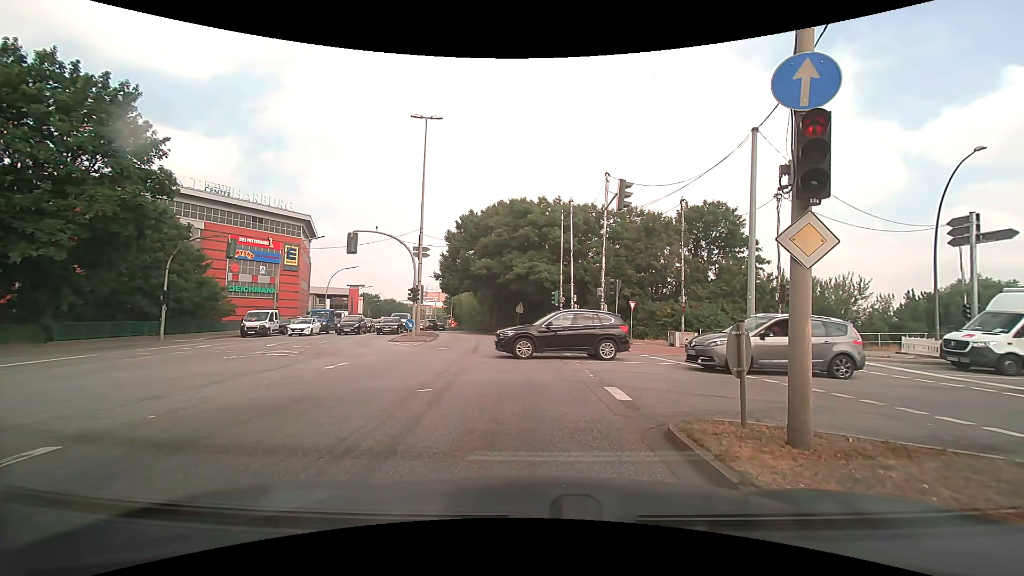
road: primary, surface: asphalt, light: Day
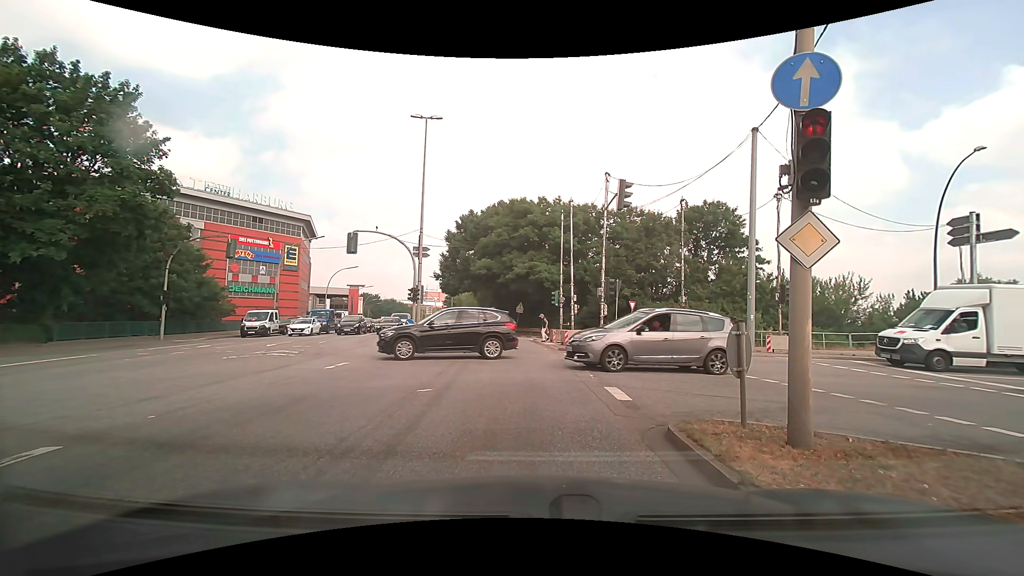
(0.0, 0.0) m; 0°
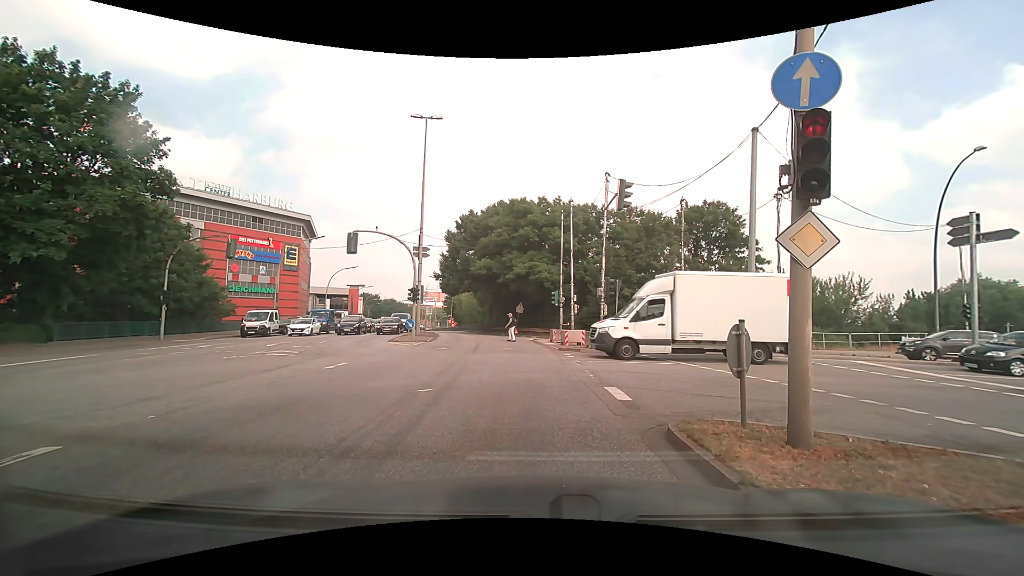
(0.0, 0.0) m; 0°
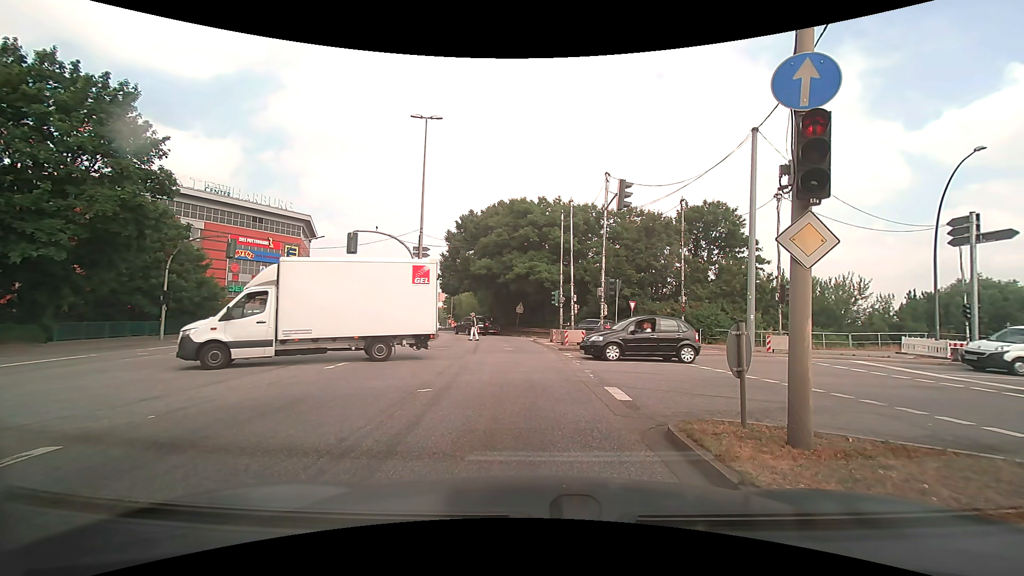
(0.0, 0.0) m; 0°
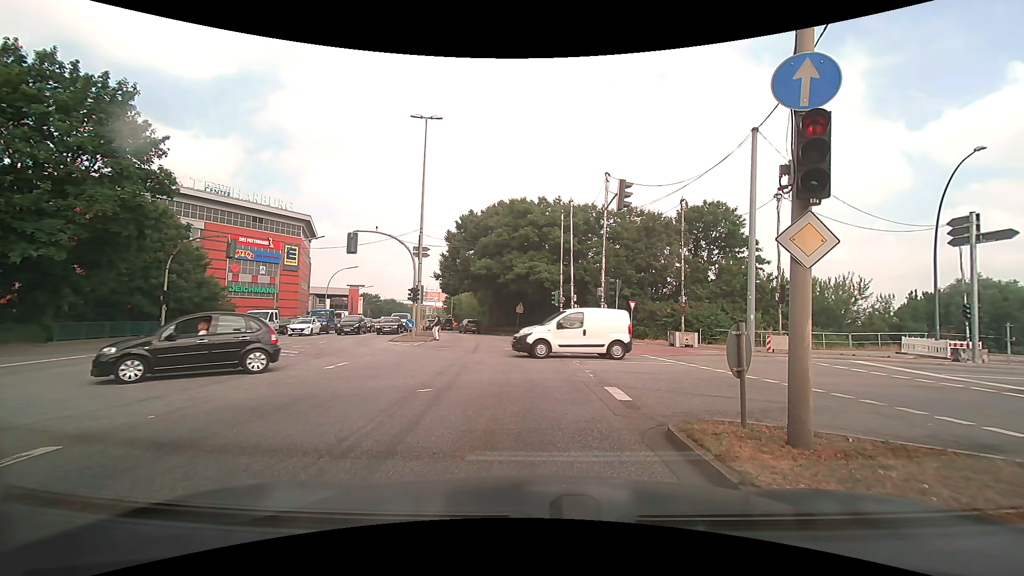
(0.0, 0.0) m; 0°
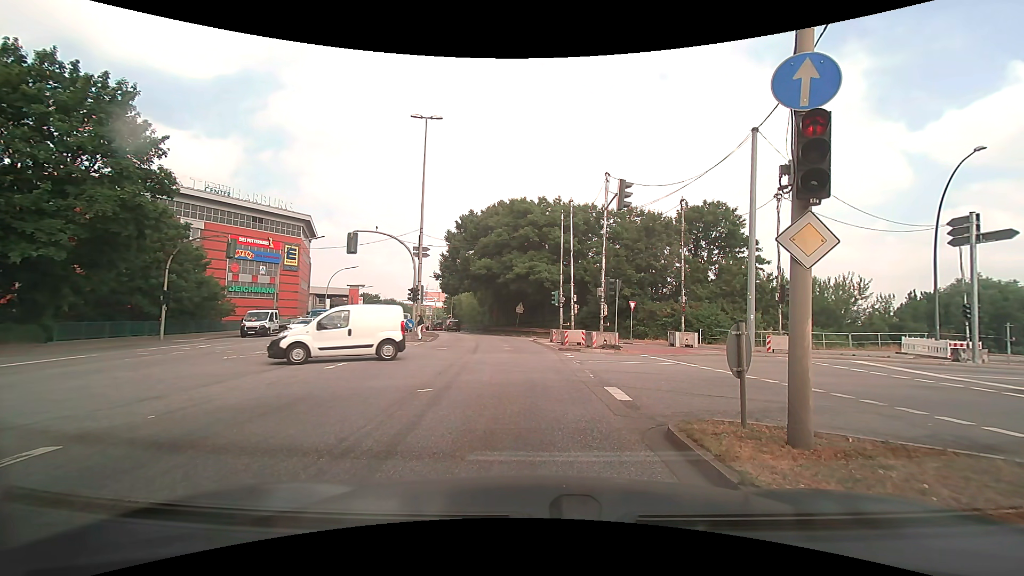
(0.0, 0.0) m; 0°
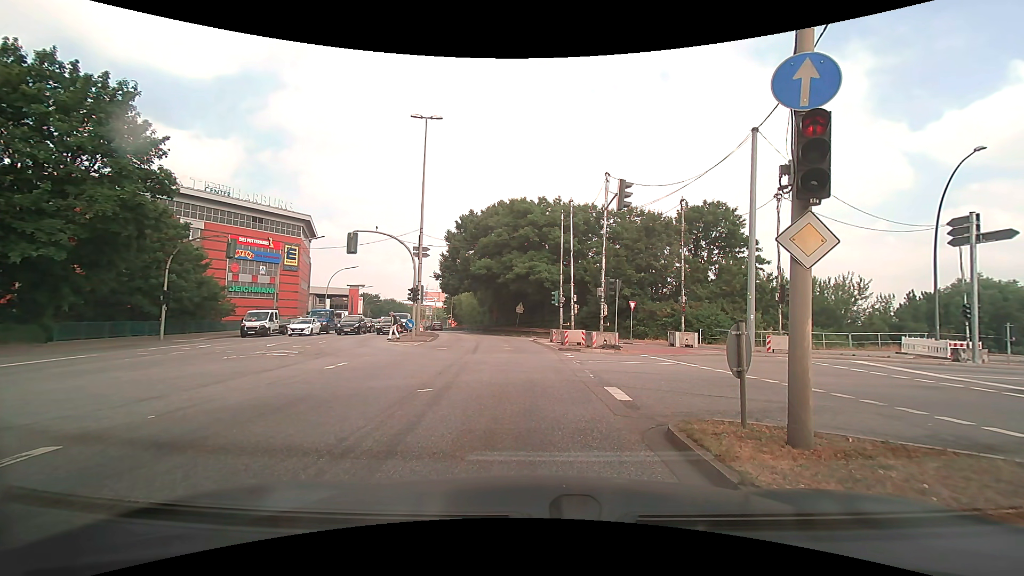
(0.0, 0.0) m; 0°
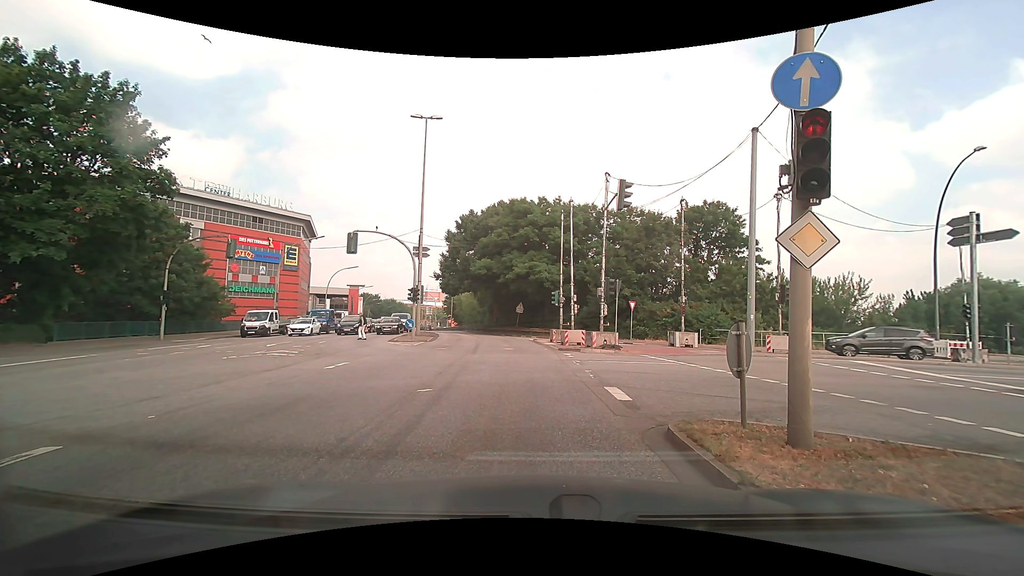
(0.0, 0.0) m; 0°
(0, +10) (-1, +20) (-2, +30) (-3, +40) (-5, +50) (-7, +59) (-10, +69) (-13, +78) (-17, +88) (-20, +97) m
